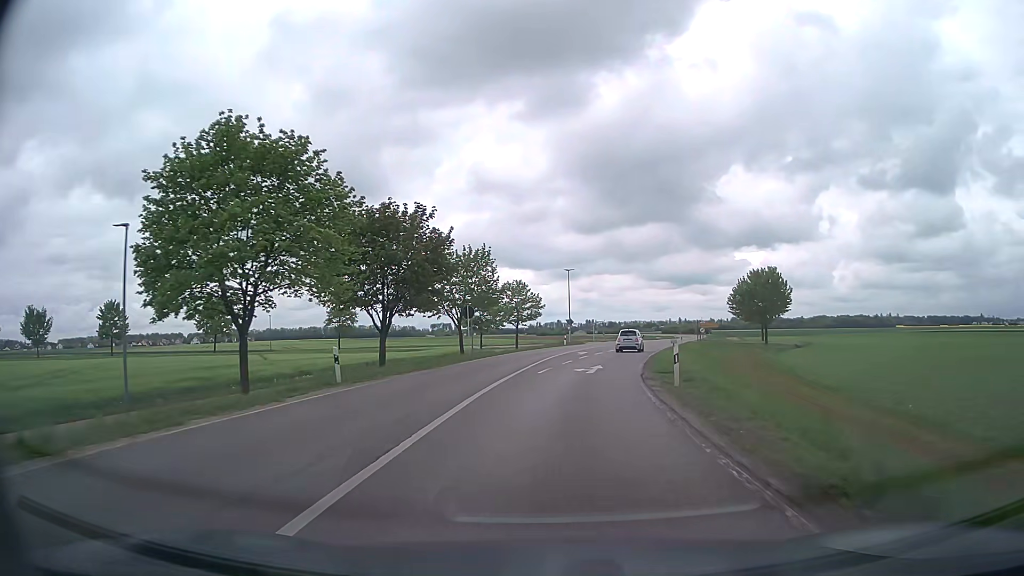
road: secondary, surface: asphalt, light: Day
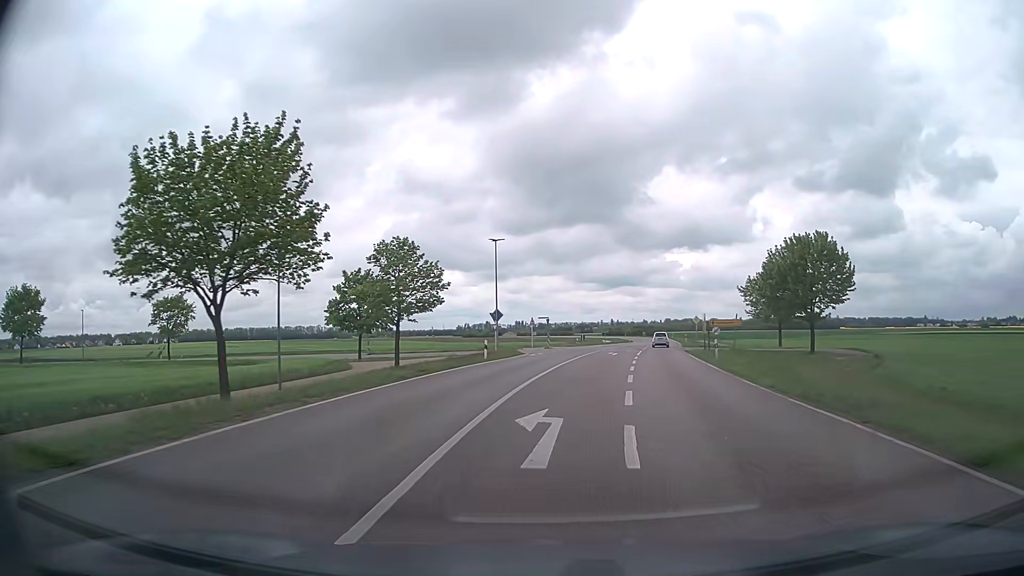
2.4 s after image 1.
(+1.3, +33.4) m; +6°
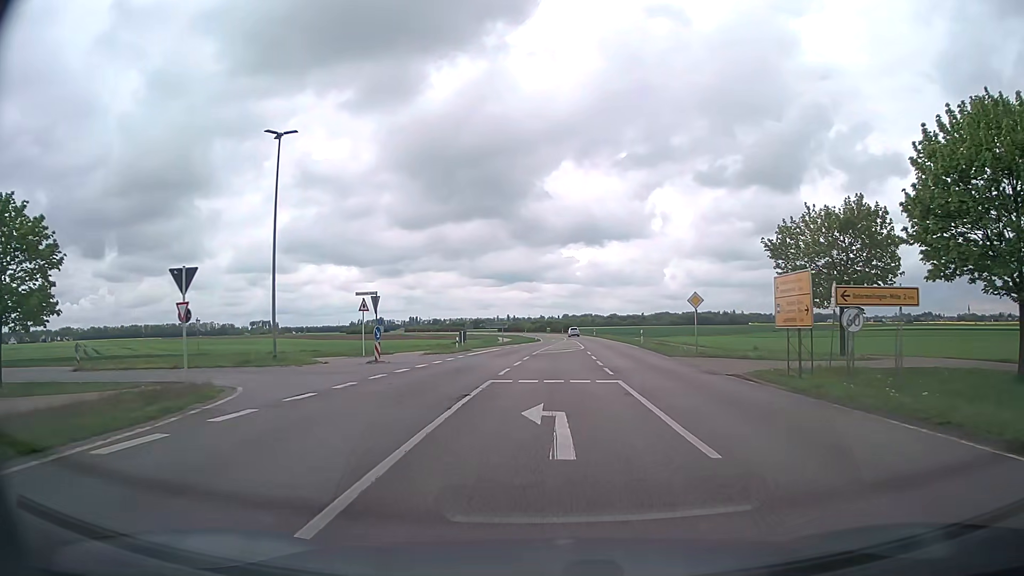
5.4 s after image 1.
(+2.9, +35.1) m; +9°
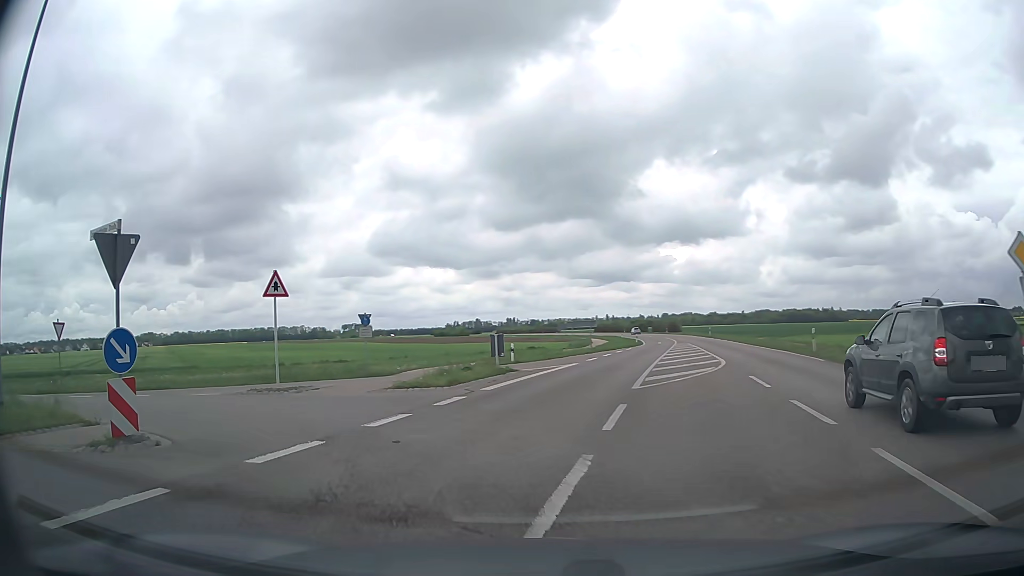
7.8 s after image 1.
(+0.1, +20.5) m; -7°
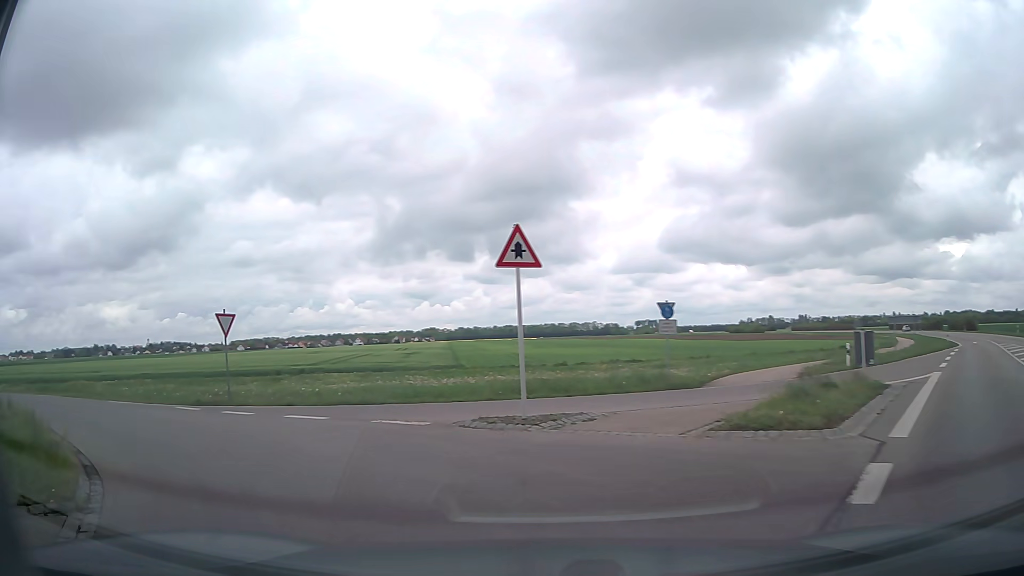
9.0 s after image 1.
(-1.5, +7.4) m; -25°
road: tertiary
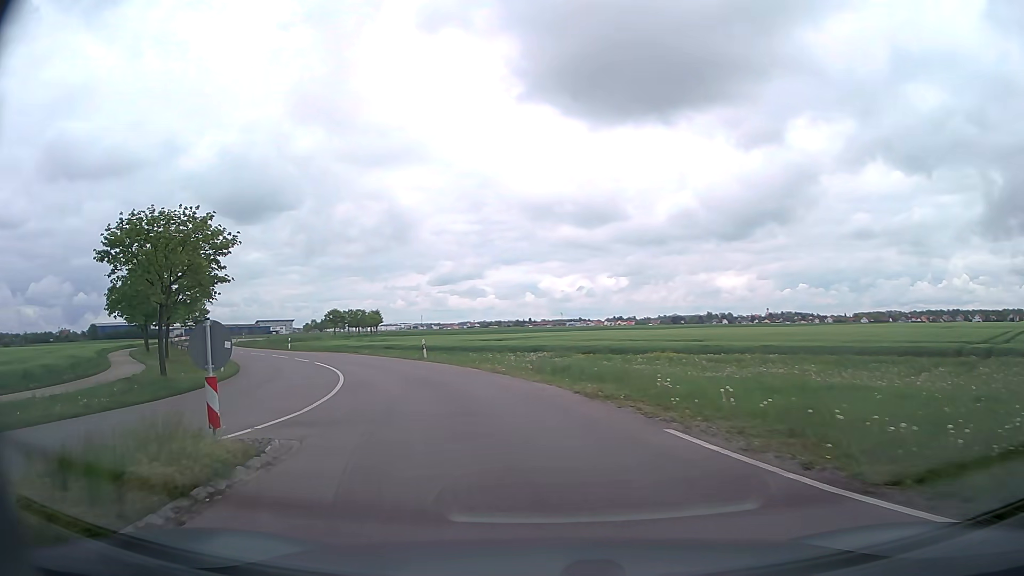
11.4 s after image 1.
(-8.4, +14.4) m; -53°
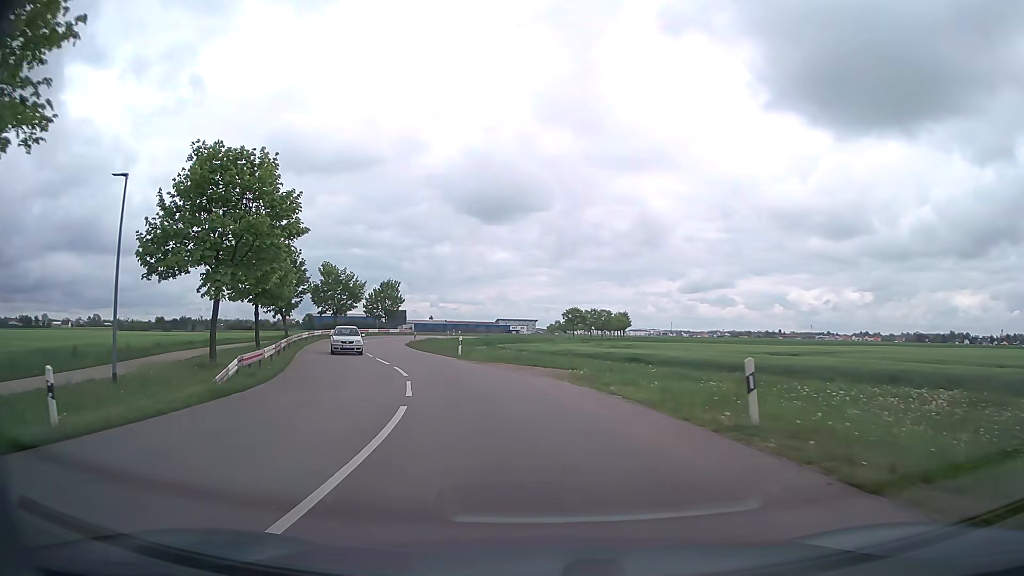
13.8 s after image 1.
(-5.1, +24.2) m; -22°
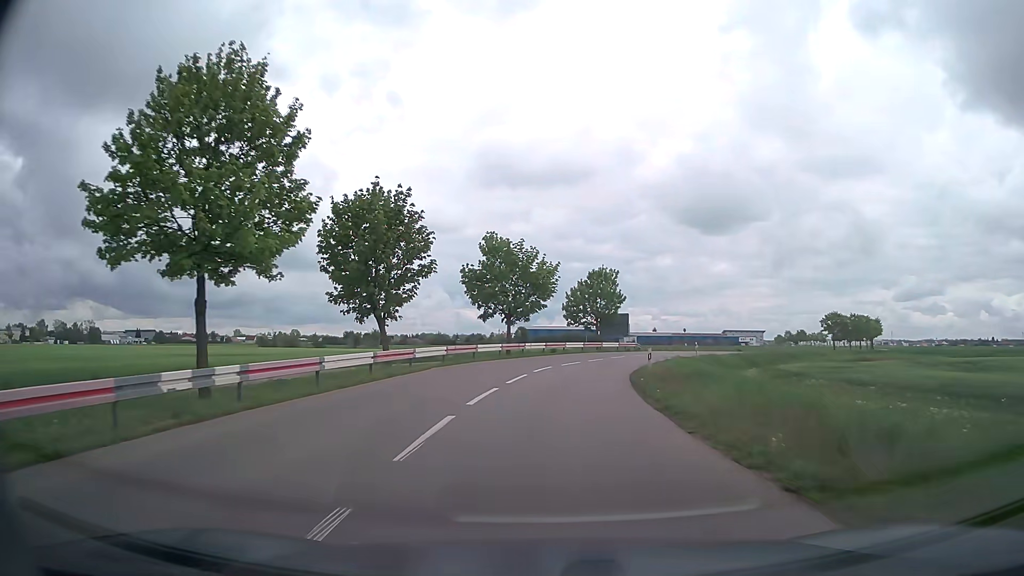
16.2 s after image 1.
(-5.9, +31.4) m; -19°
(0, +10) (+1, +20) (+2, +30) (+5, +40) (+8, +49) (+12, +58) (+17, +67) (+23, +74) (+30, +82) (+37, +89) m
